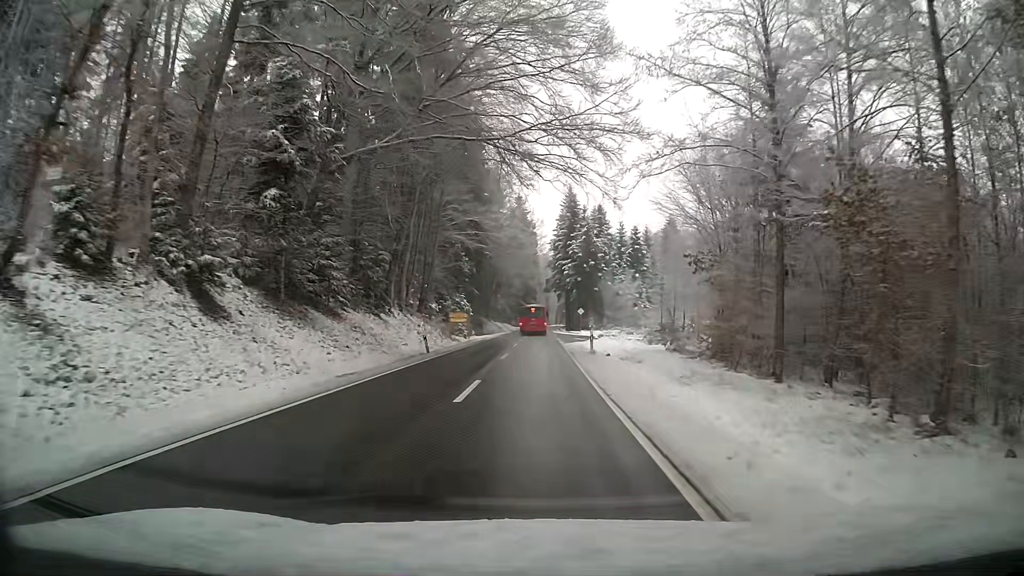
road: tertiary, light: Day
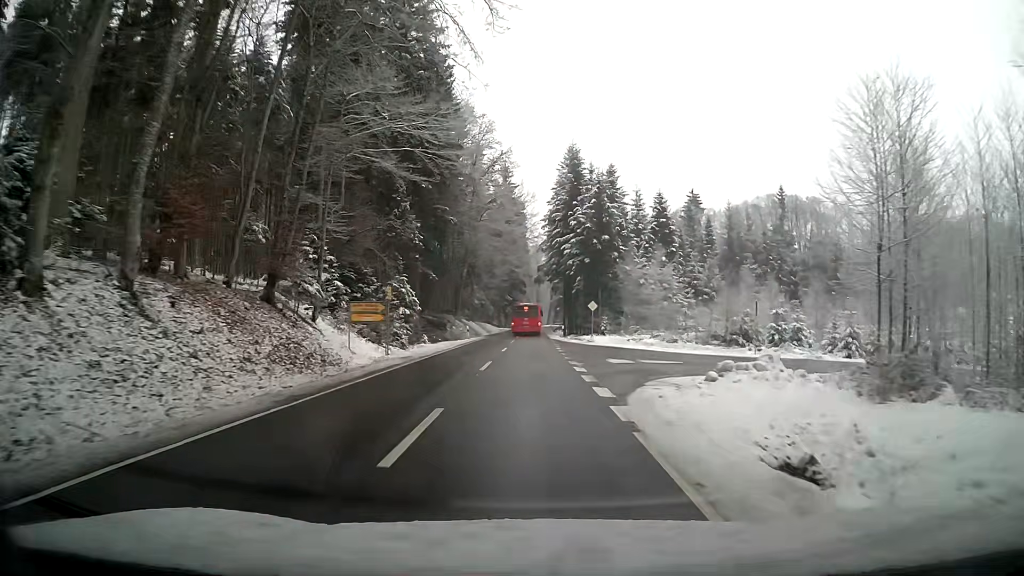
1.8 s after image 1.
(+0.1, +28.8) m; +1°
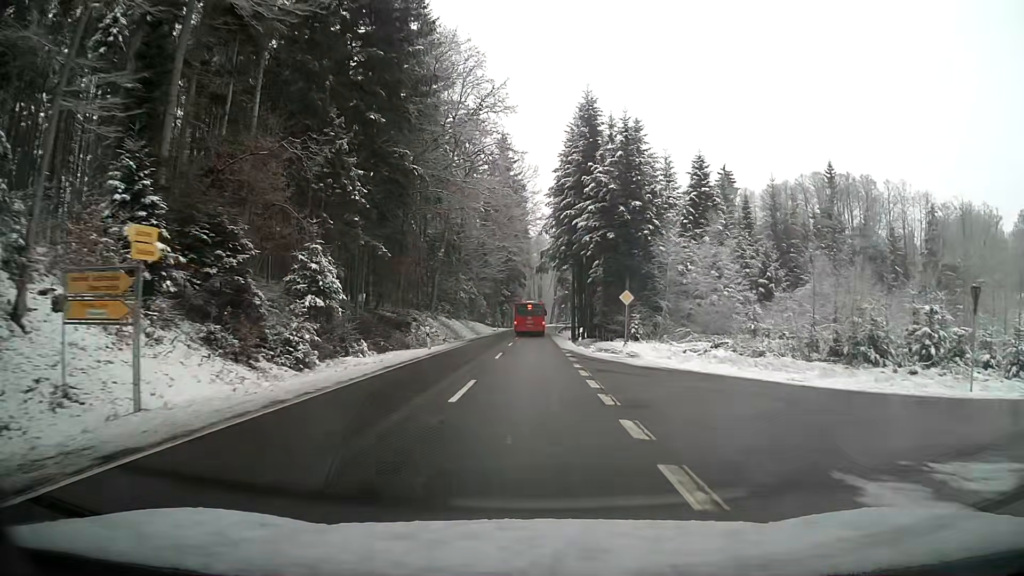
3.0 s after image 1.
(0.0, +18.9) m; 0°
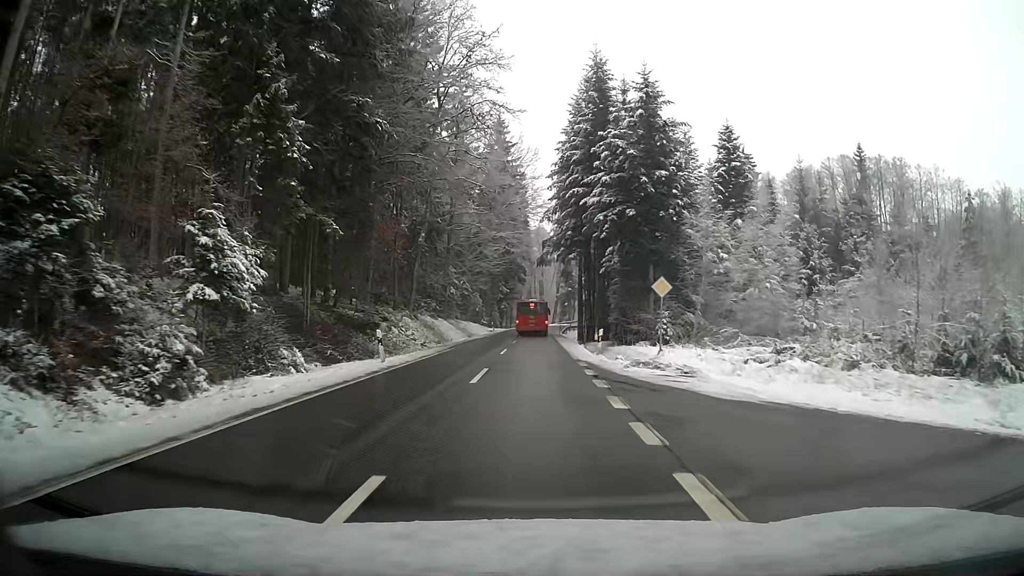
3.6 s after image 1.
(0.0, +9.5) m; 0°
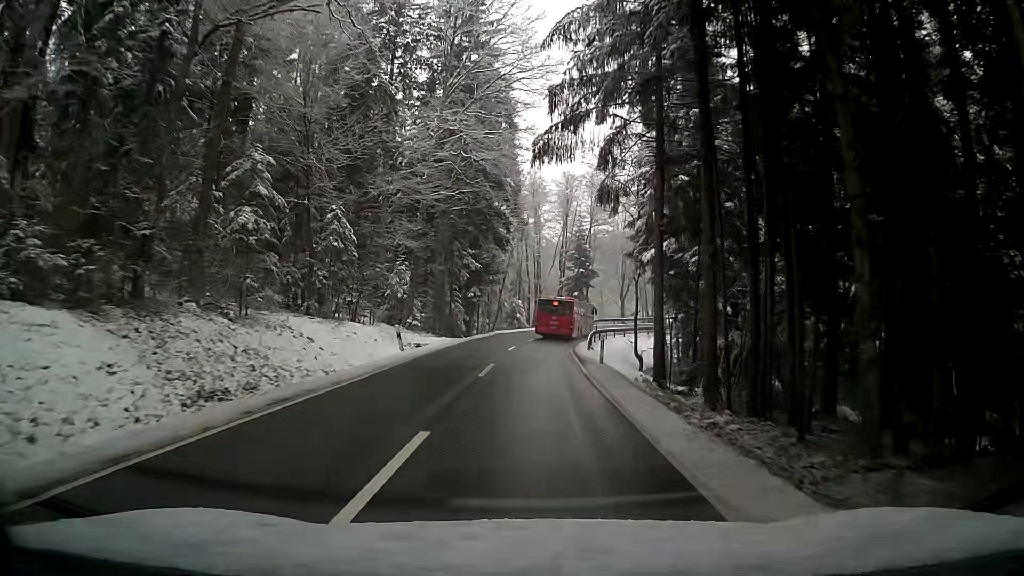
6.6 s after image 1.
(-0.3, +45.6) m; 0°
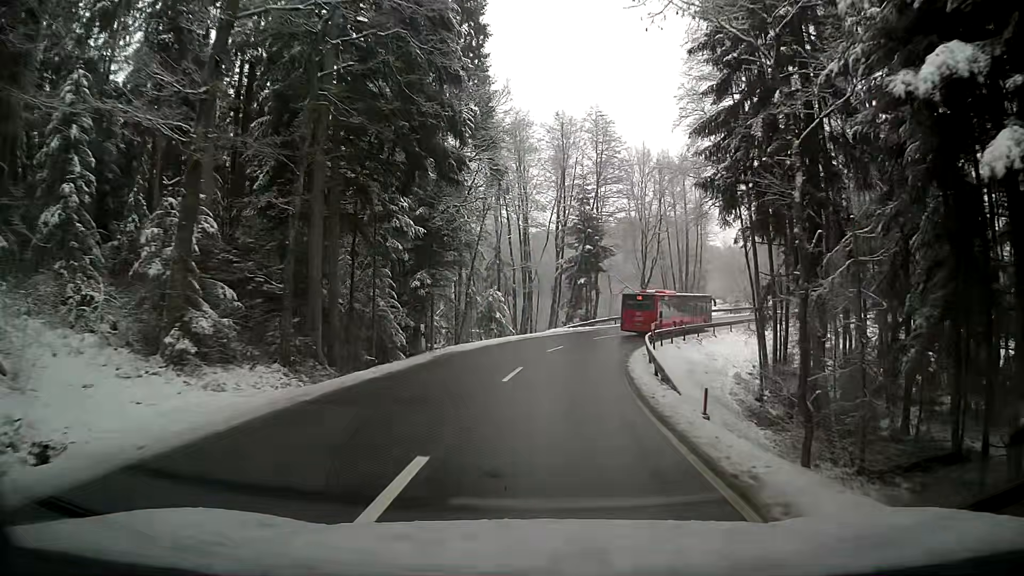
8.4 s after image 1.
(+0.7, +25.0) m; +4°
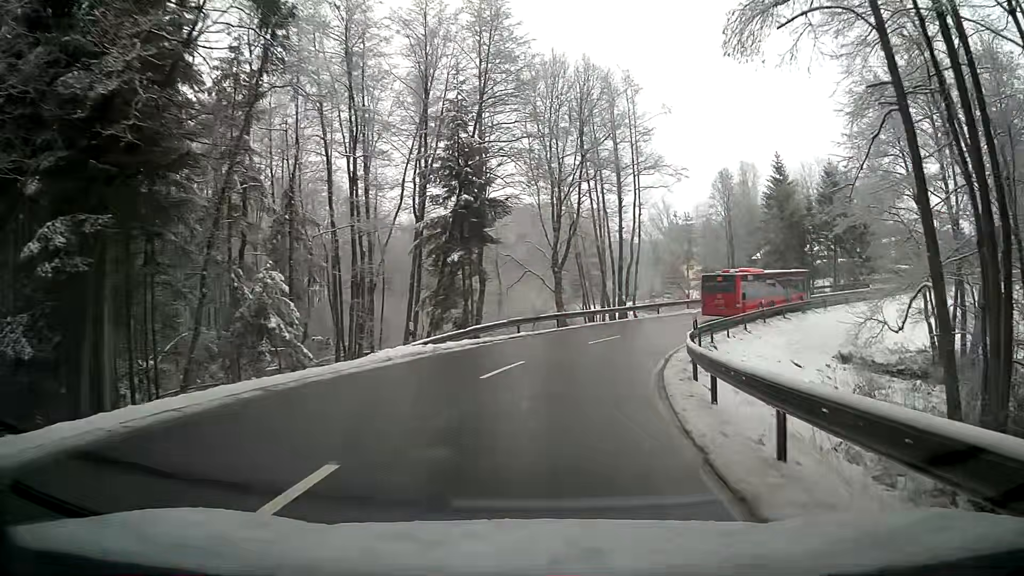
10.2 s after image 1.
(+1.5, +24.6) m; +10°
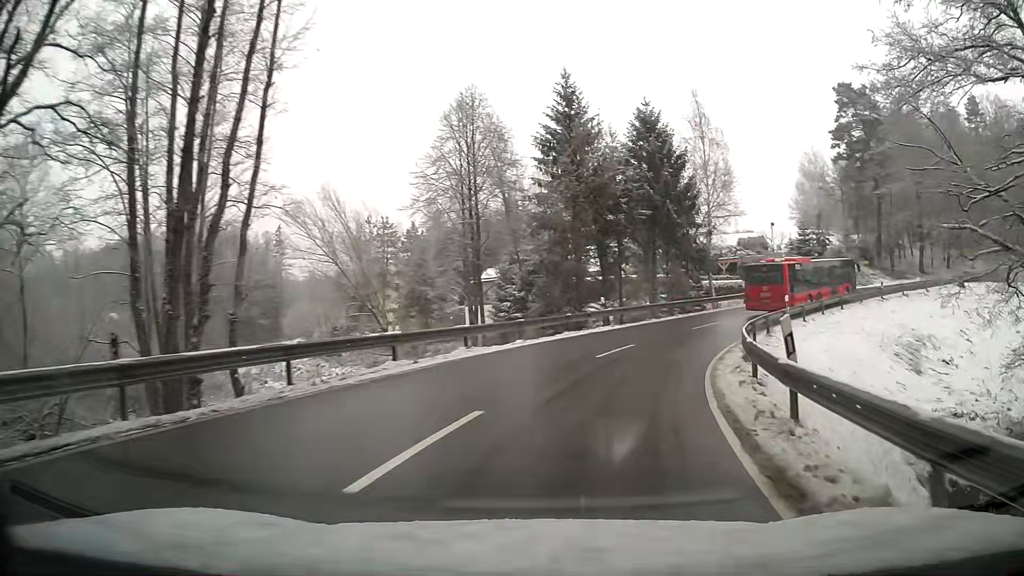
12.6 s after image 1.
(+7.0, +30.4) m; +28°
